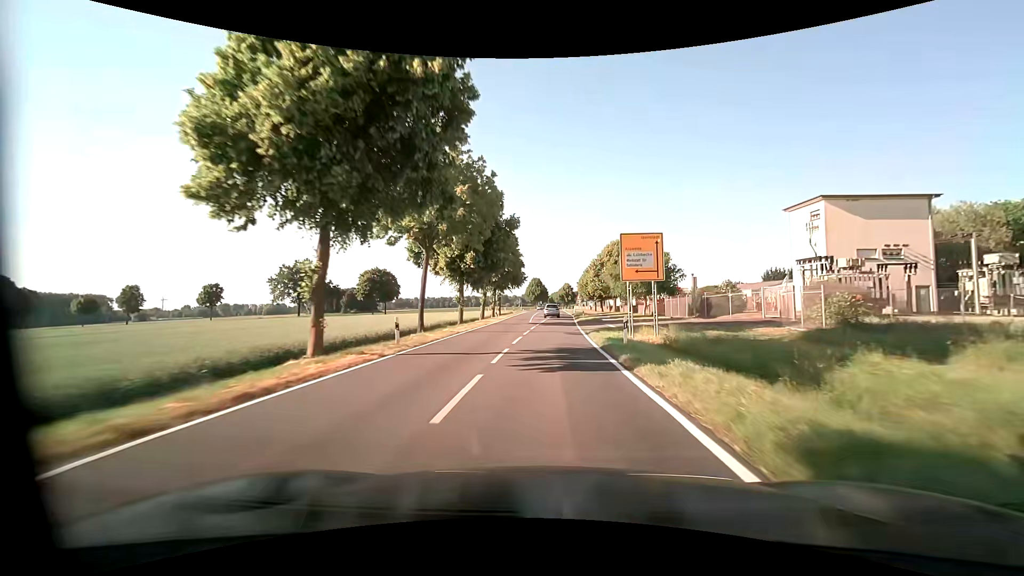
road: tertiary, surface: asphalt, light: Day
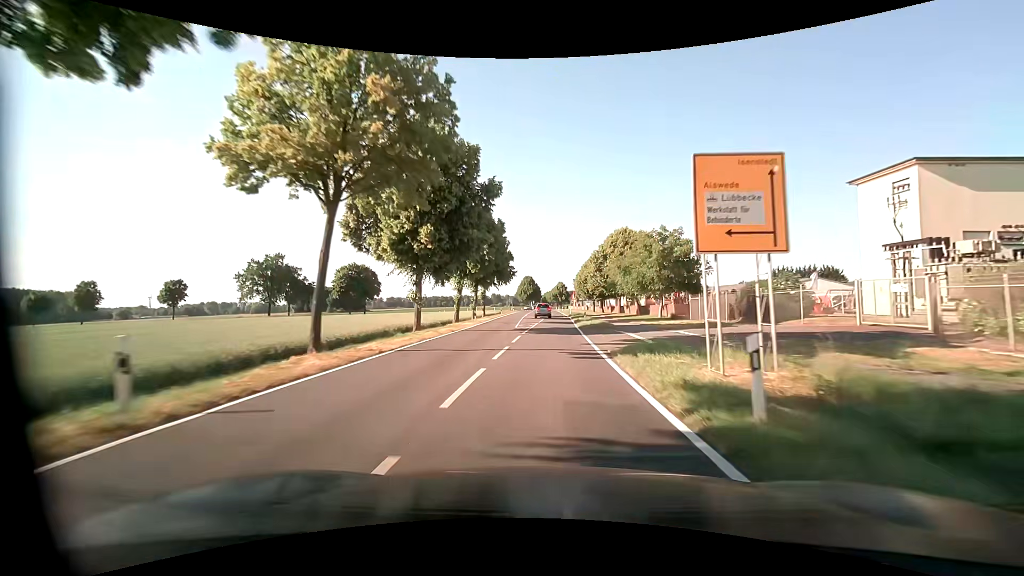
(+0.1, +11.1) m; +1°
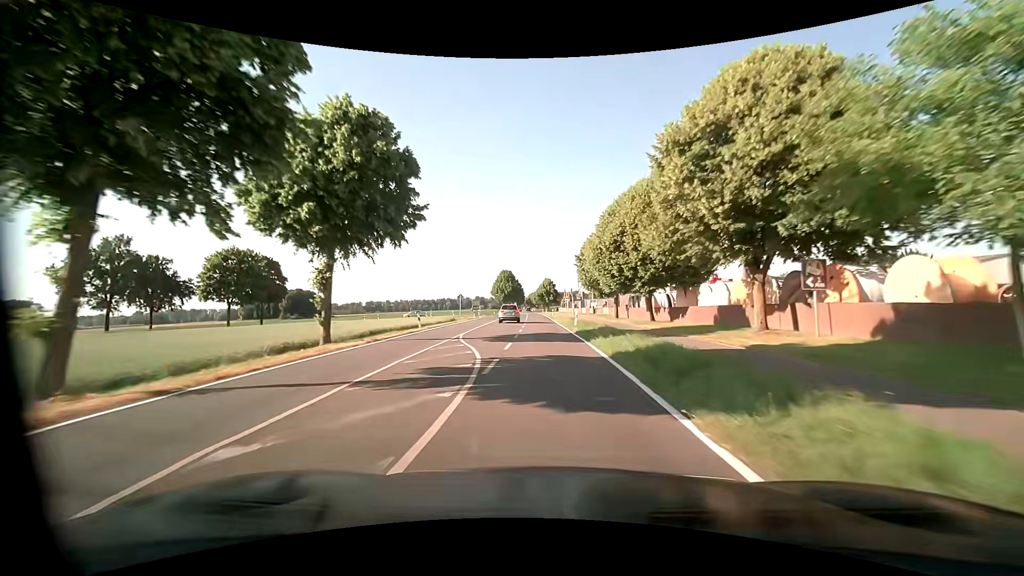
(+0.7, +43.8) m; +2°
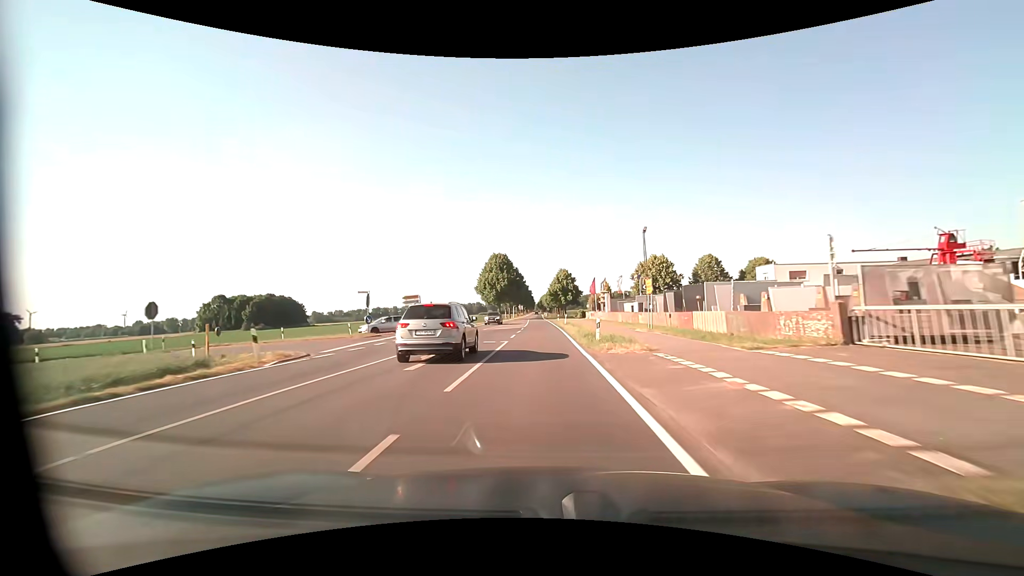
(-0.6, +55.7) m; -2°
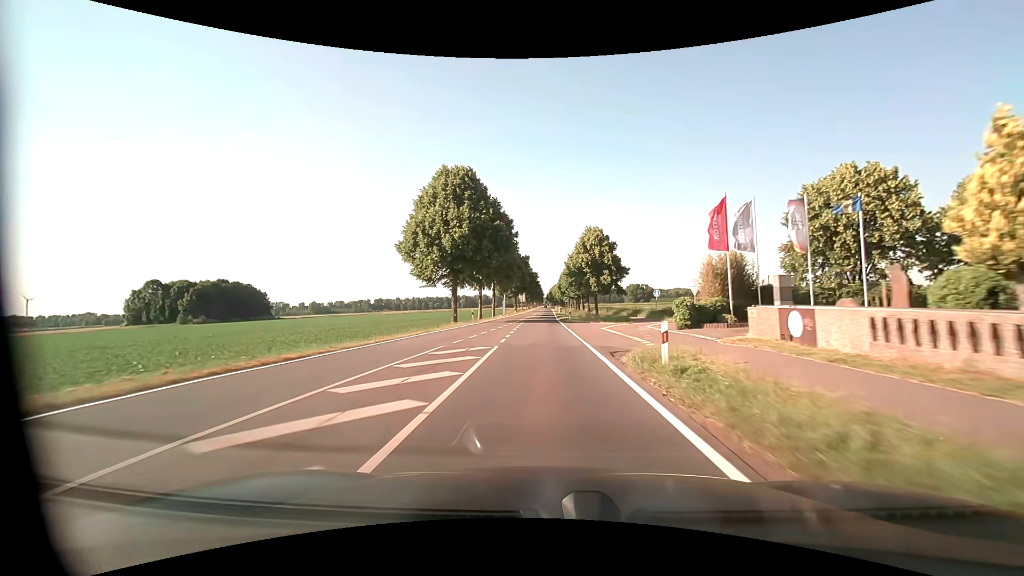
(0.0, +56.1) m; 0°
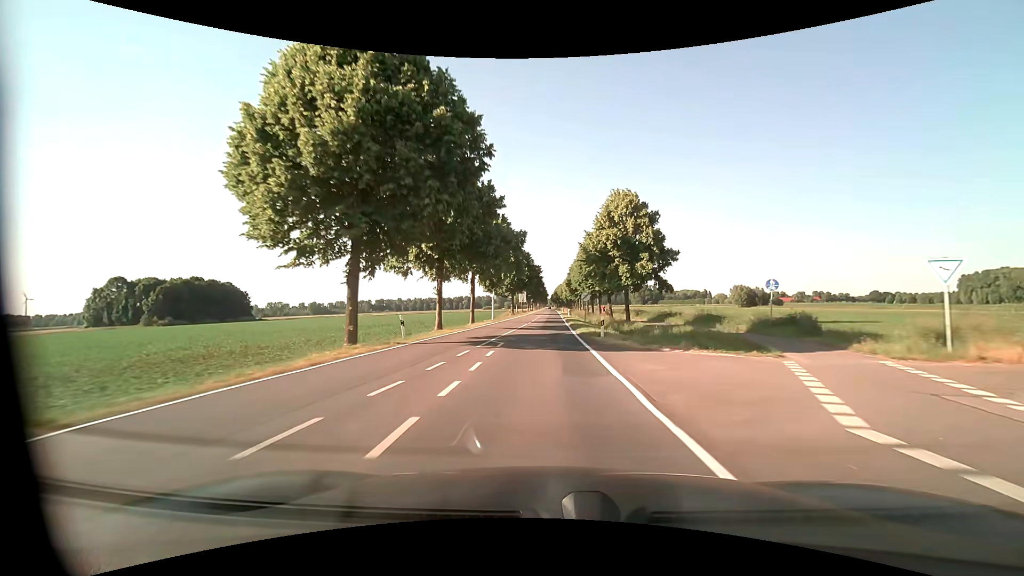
(-0.1, +22.6) m; -1°
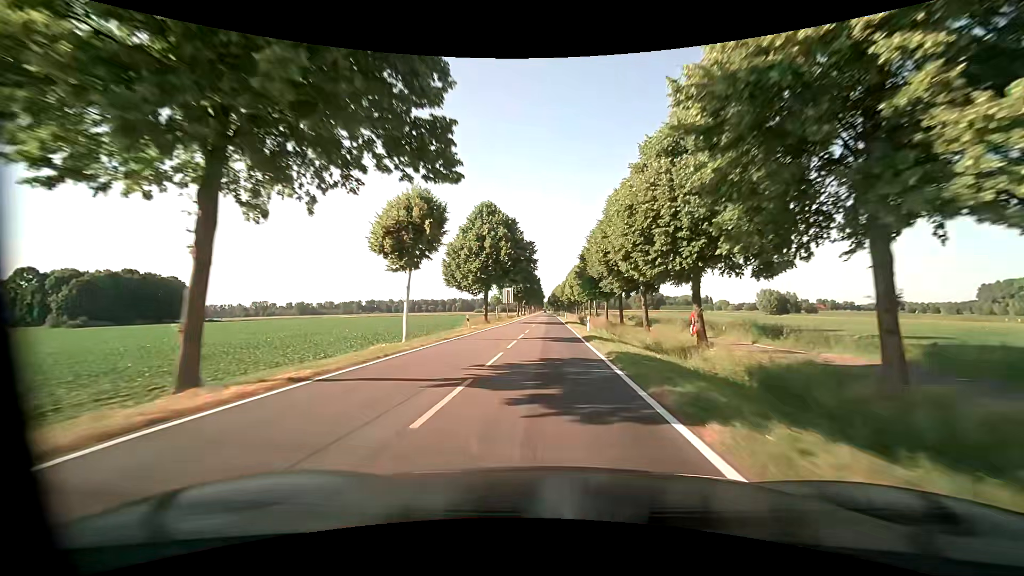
(+0.2, +35.0) m; 0°
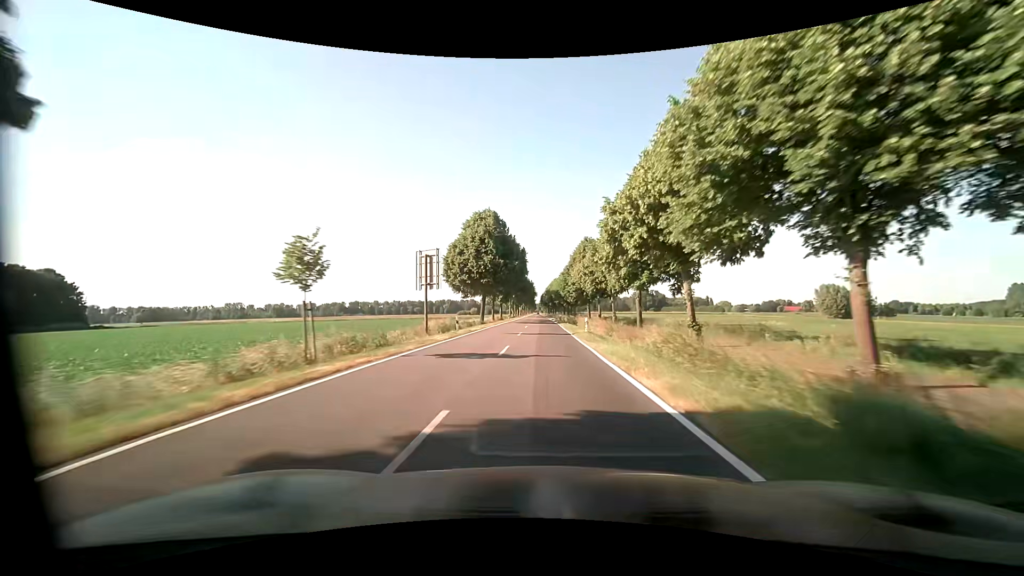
(+0.7, +51.6) m; +2°
(0, +10) (0, +20) (0, +30) (-1, +40) (-1, +50) (-1, +60) (-1, +70) (-1, +80) (-1, +90) (-1, +100) m
